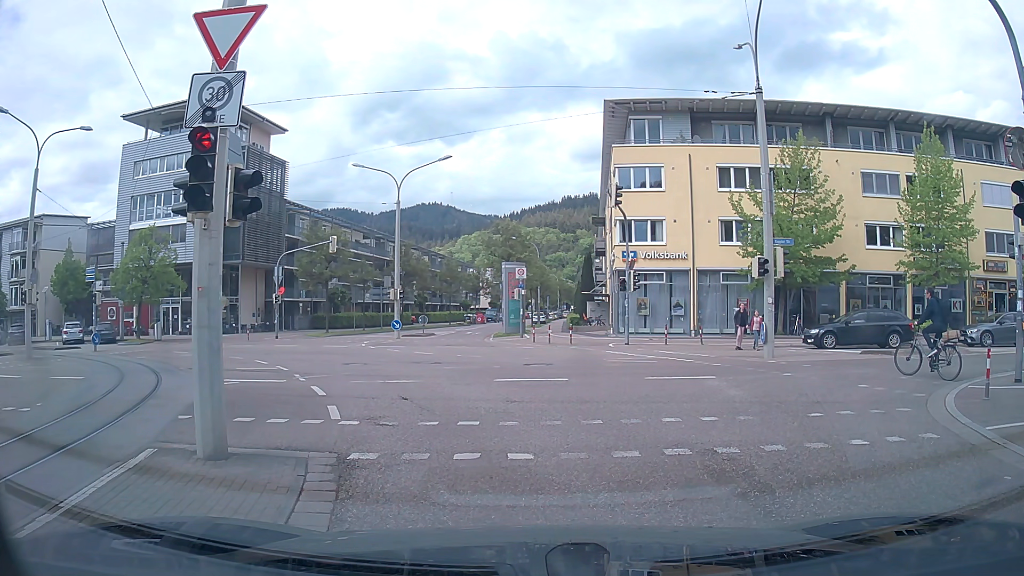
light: Day
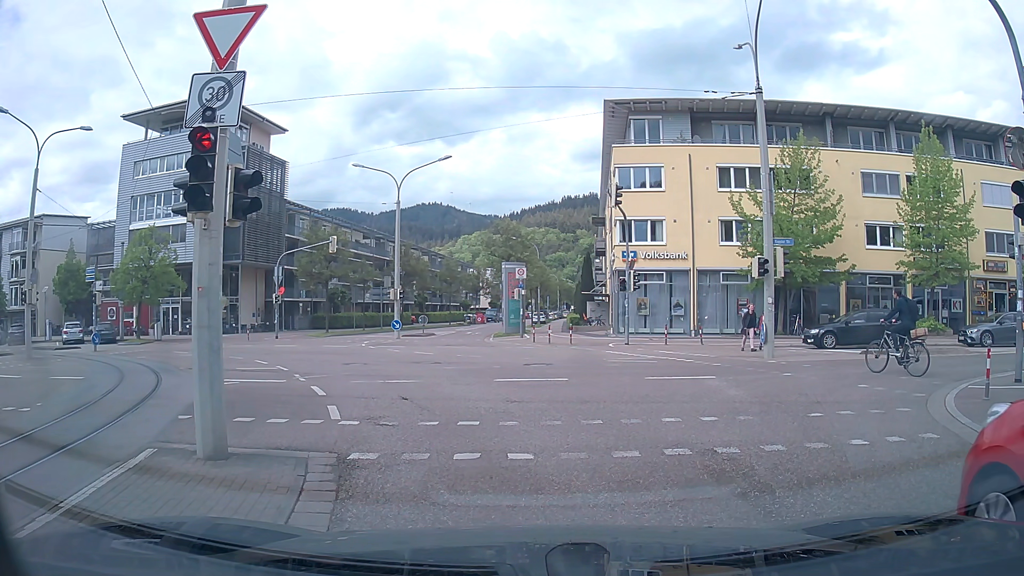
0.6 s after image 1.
(0.0, 0.0) m; 0°
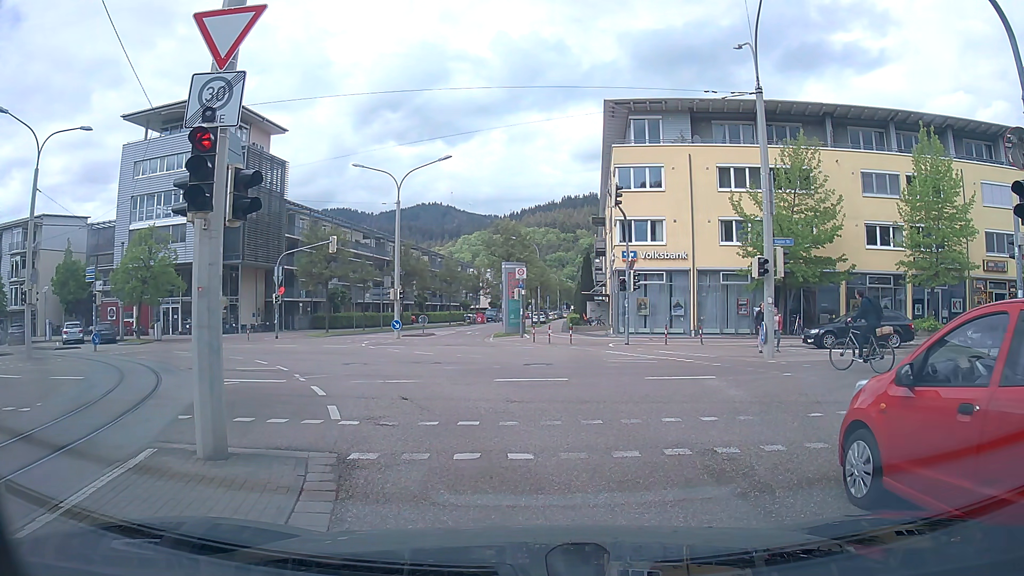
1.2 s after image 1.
(0.0, 0.0) m; 0°
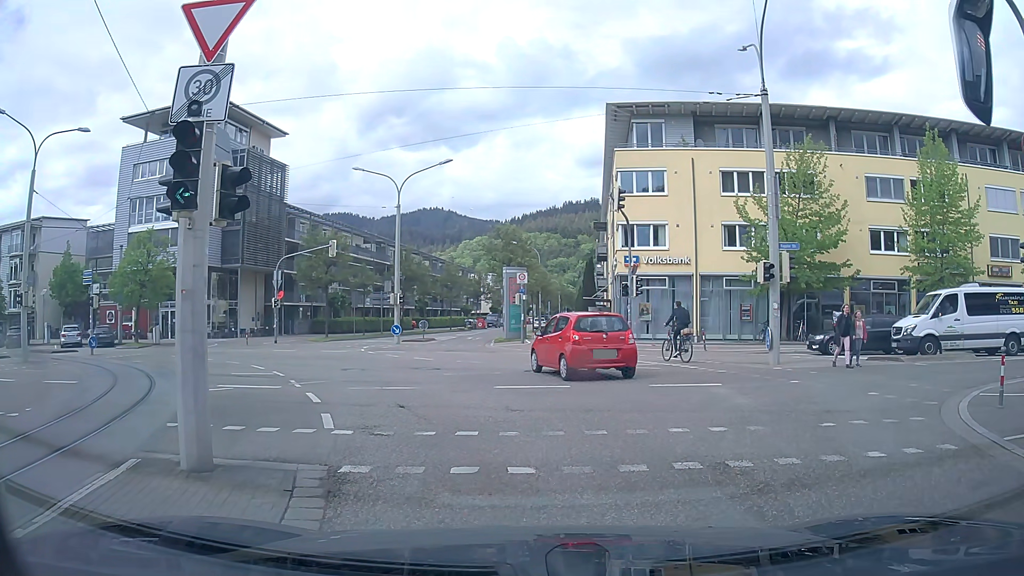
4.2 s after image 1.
(0.0, +0.4) m; 0°
